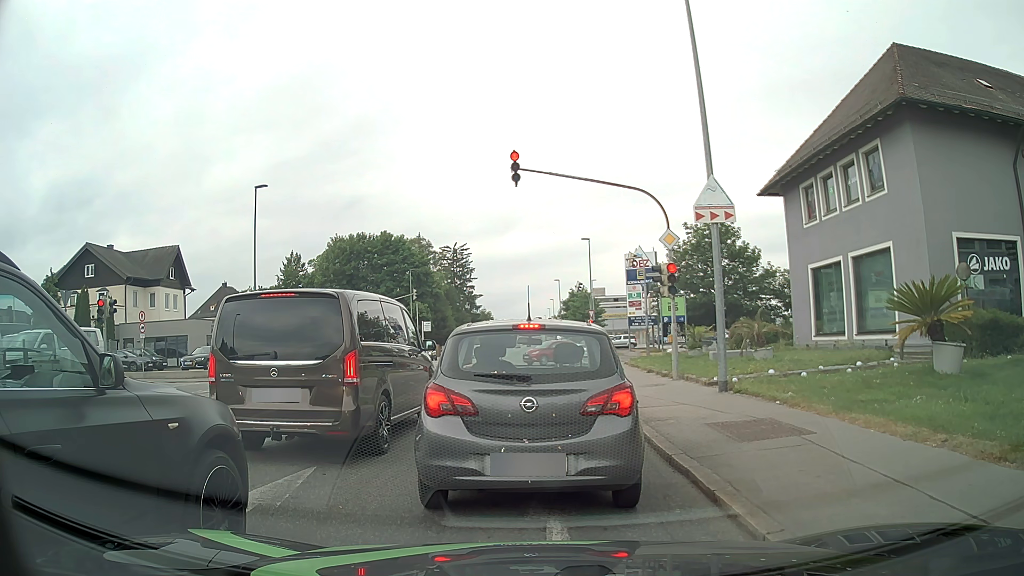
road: tertiary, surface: asphalt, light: Day
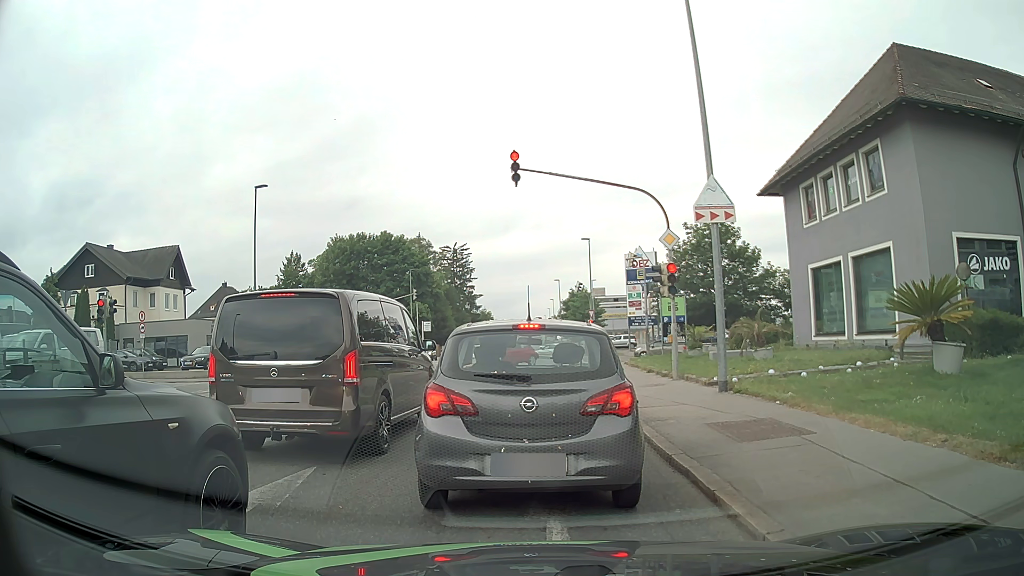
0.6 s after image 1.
(0.0, 0.0) m; 0°
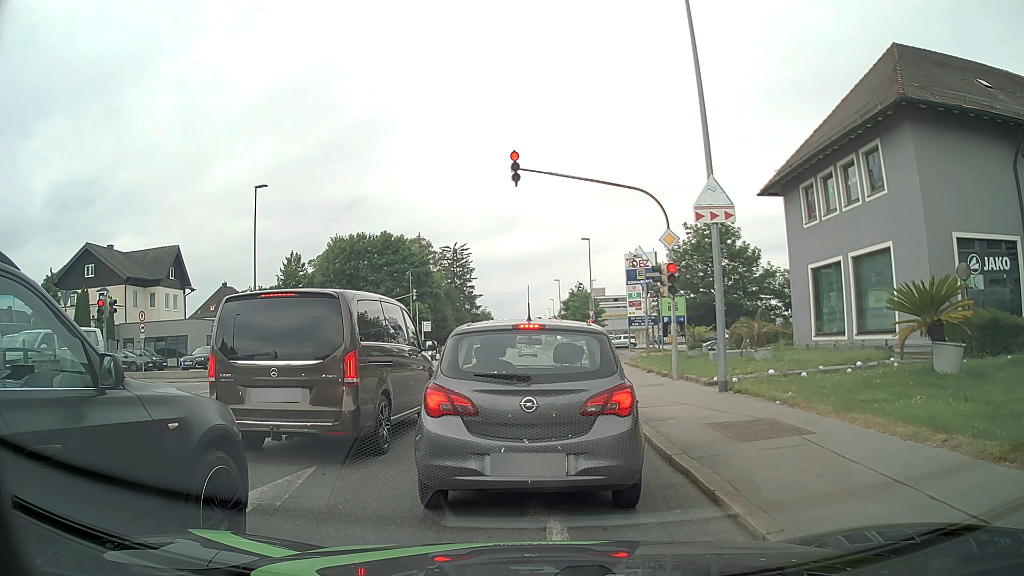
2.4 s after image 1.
(0.0, 0.0) m; 0°
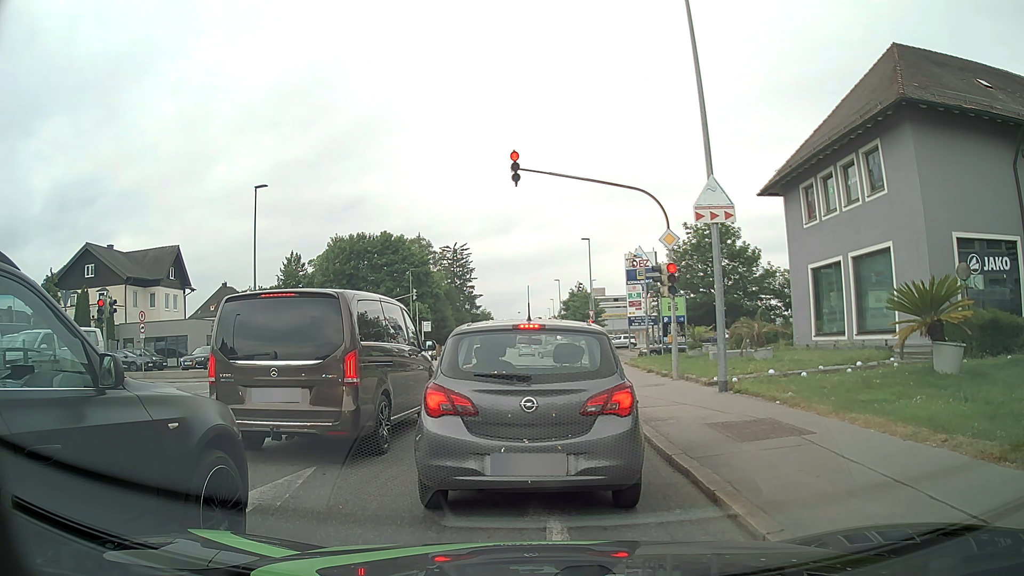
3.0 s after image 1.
(0.0, 0.0) m; 0°
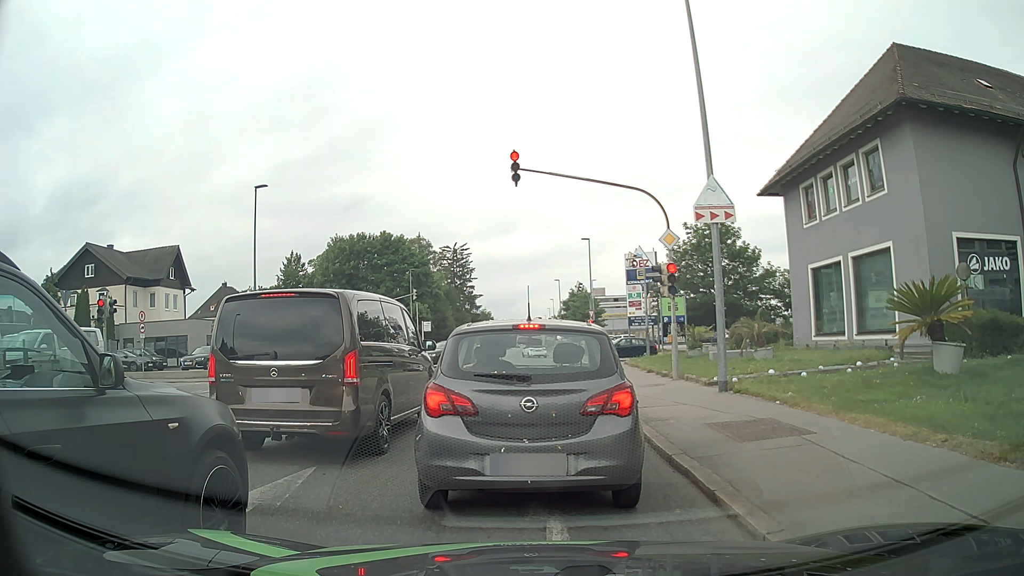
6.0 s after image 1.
(0.0, 0.0) m; 0°
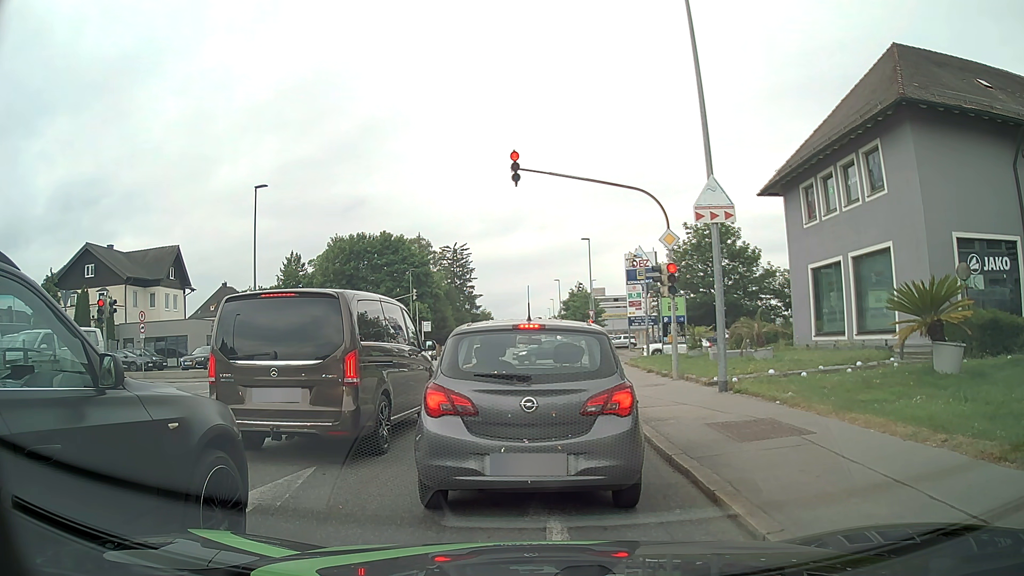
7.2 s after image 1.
(0.0, 0.0) m; 0°
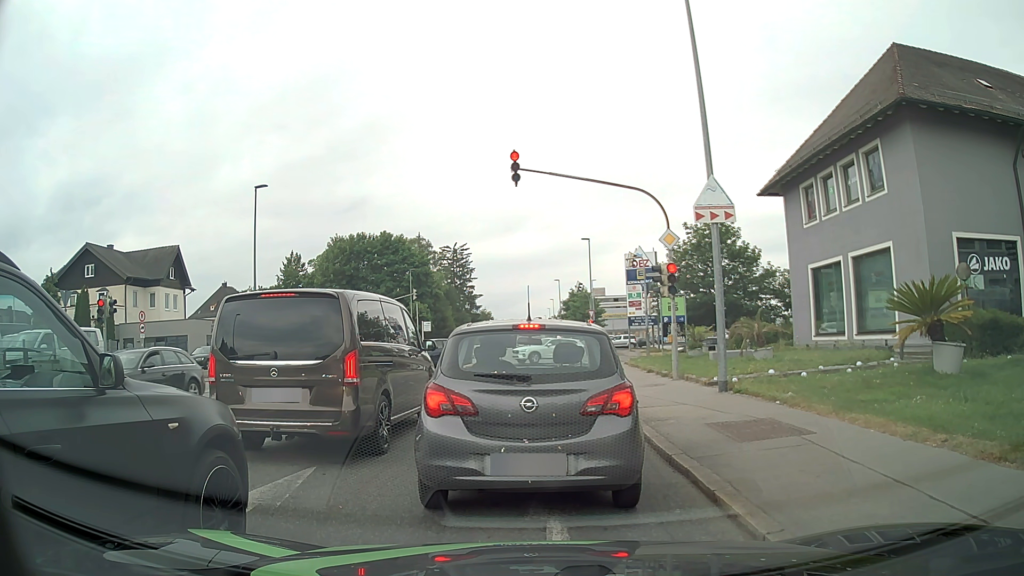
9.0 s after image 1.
(0.0, 0.0) m; 0°
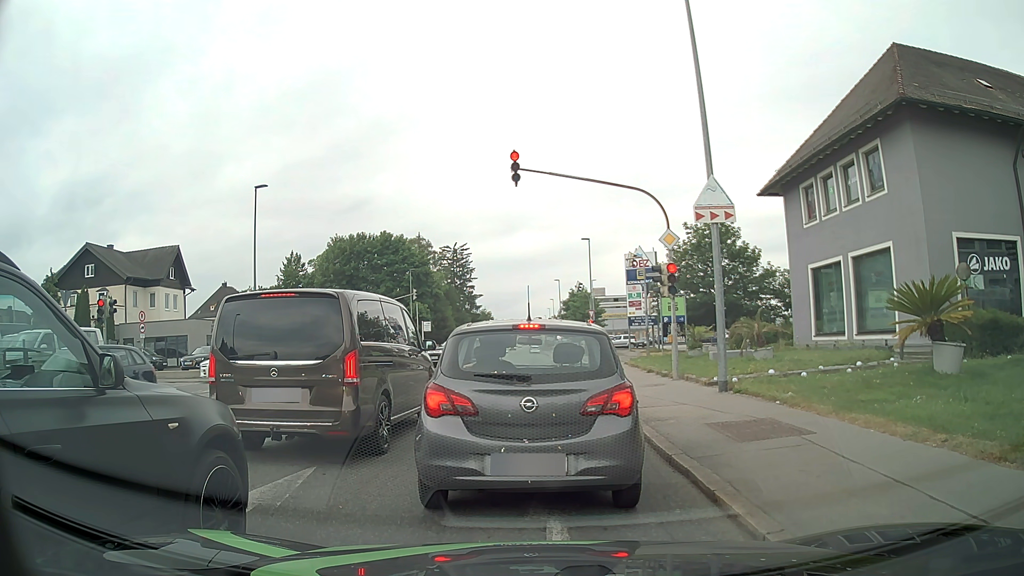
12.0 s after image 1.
(0.0, 0.0) m; 0°
